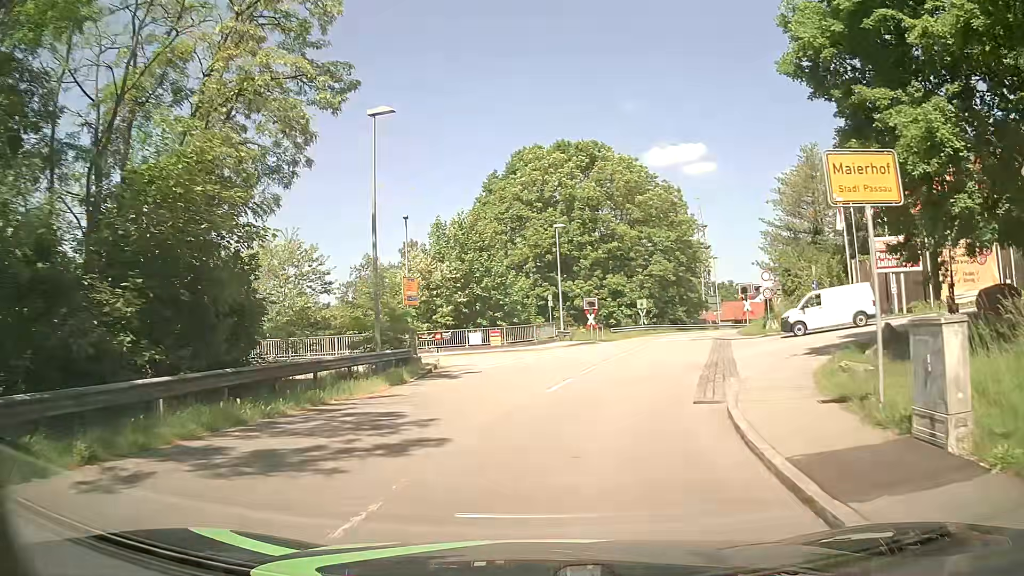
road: residential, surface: asphalt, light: Day
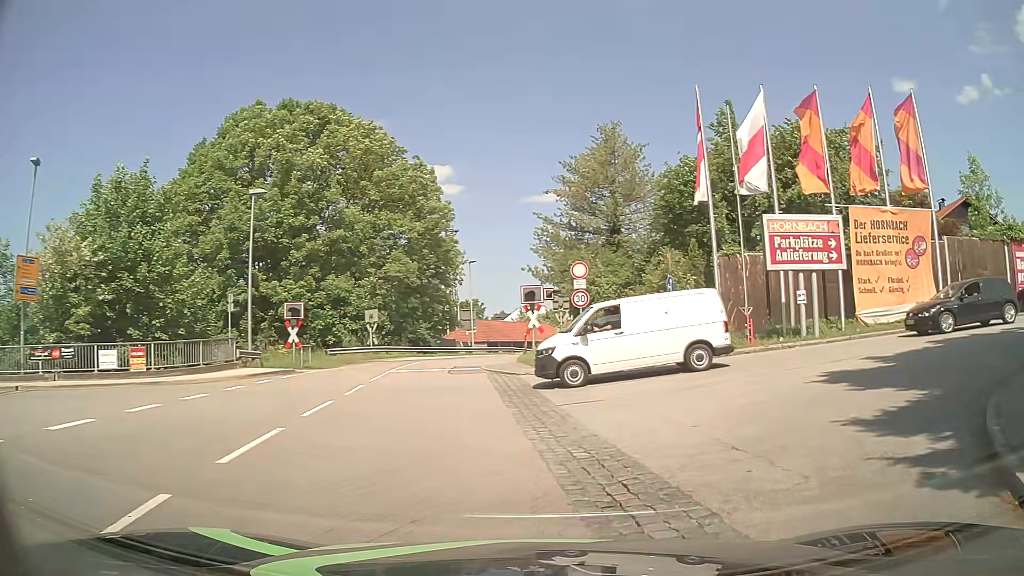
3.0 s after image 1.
(+2.1, +15.3) m; +21°
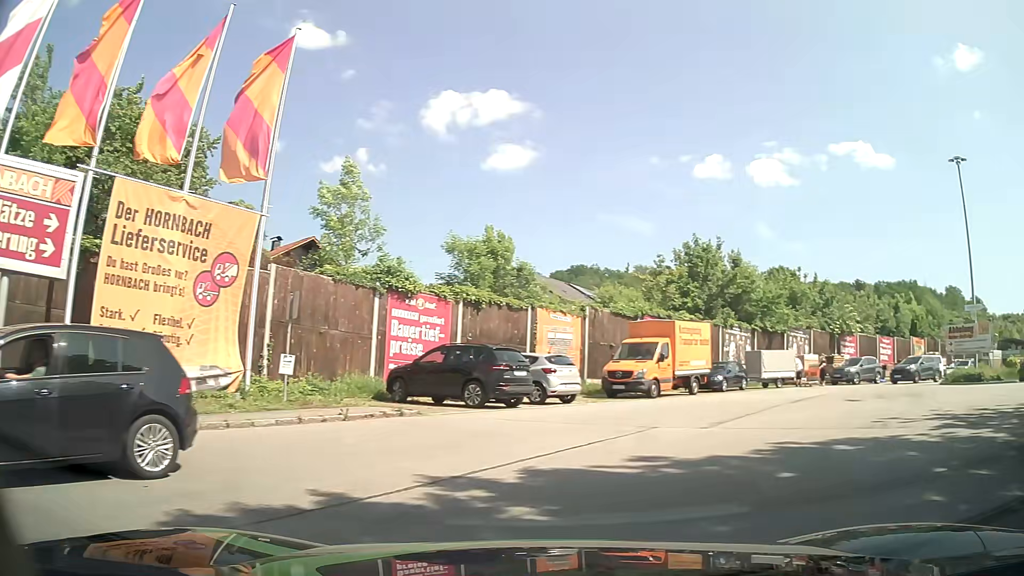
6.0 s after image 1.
(+5.8, +10.8) m; +62°
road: service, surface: paved
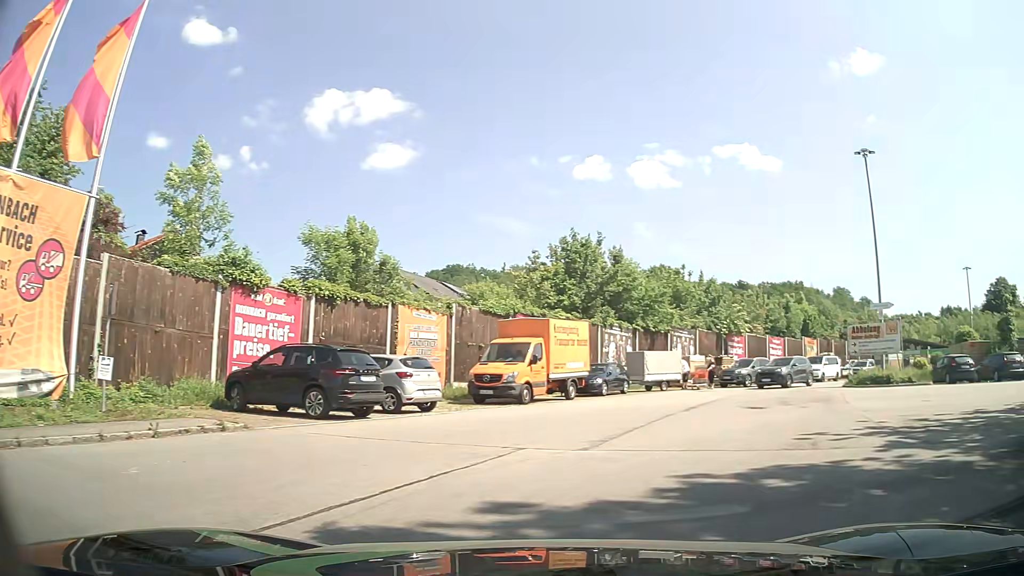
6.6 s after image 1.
(+0.2, +2.4) m; +9°
